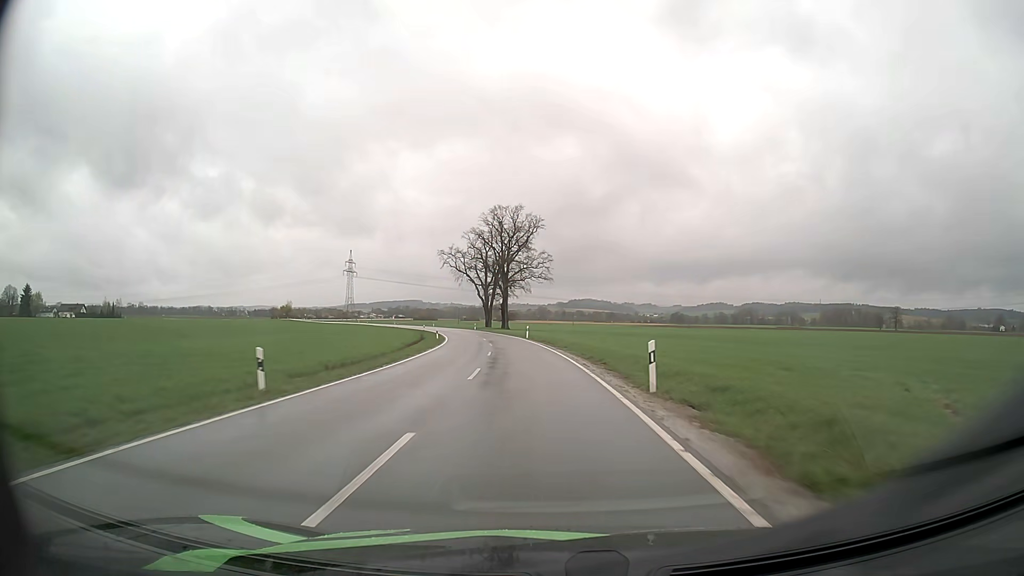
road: tertiary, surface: asphalt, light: Day
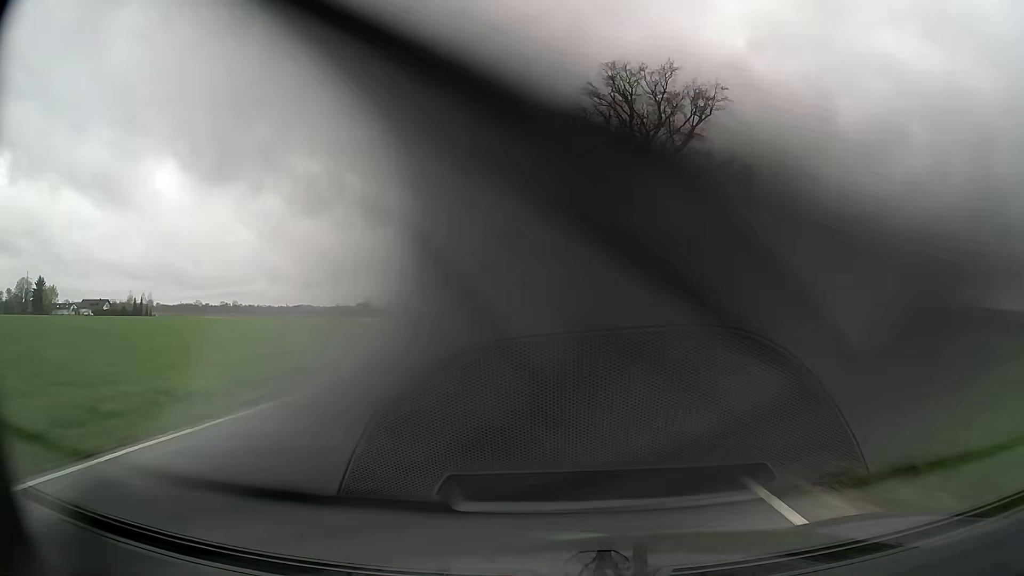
(-5.7, +66.5) m; -10°
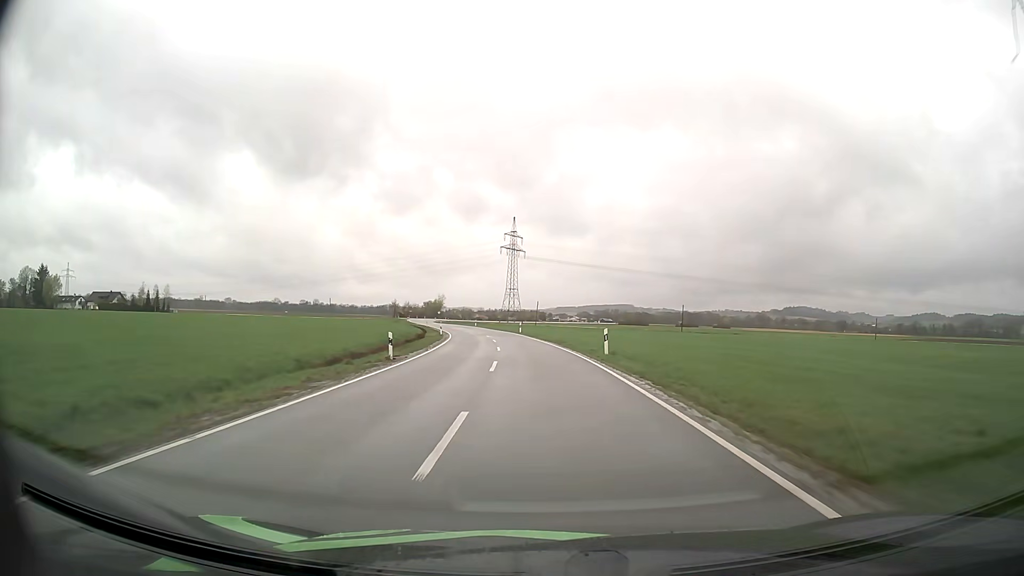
(-3.8, +53.2) m; -8°
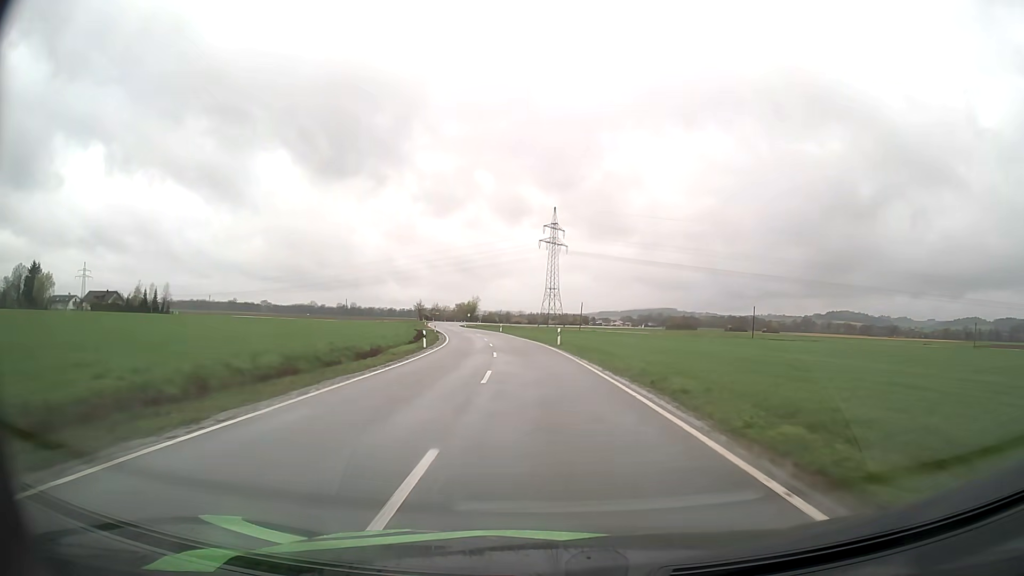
(-0.9, +27.1) m; -4°
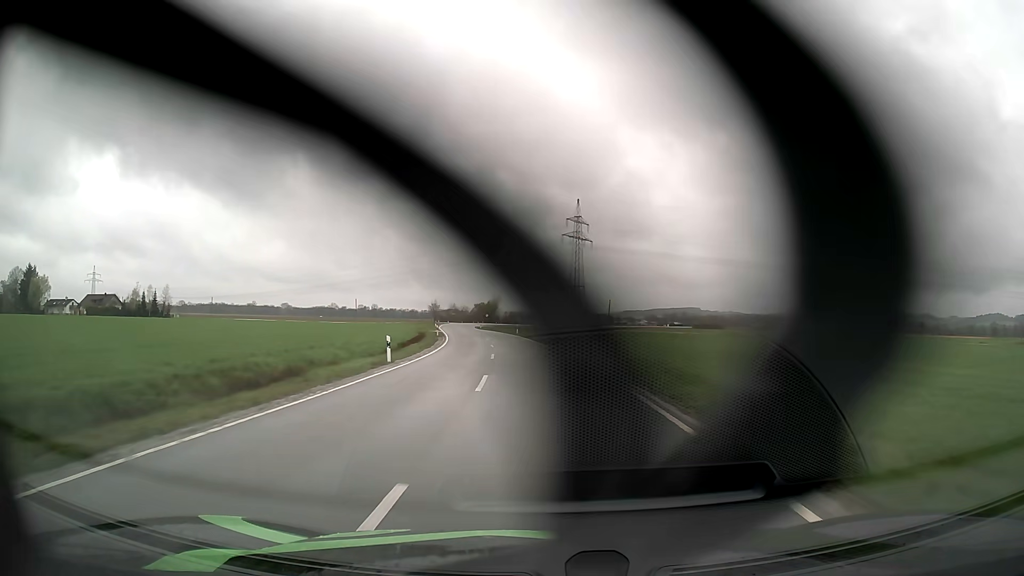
(-0.2, +13.7) m; -2°
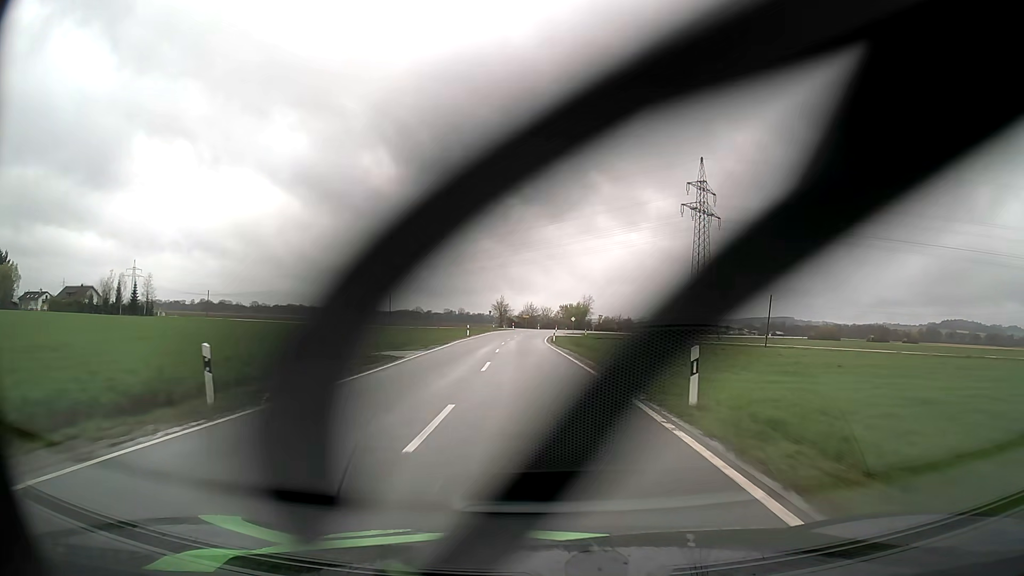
(-3.8, +55.5) m; -8°
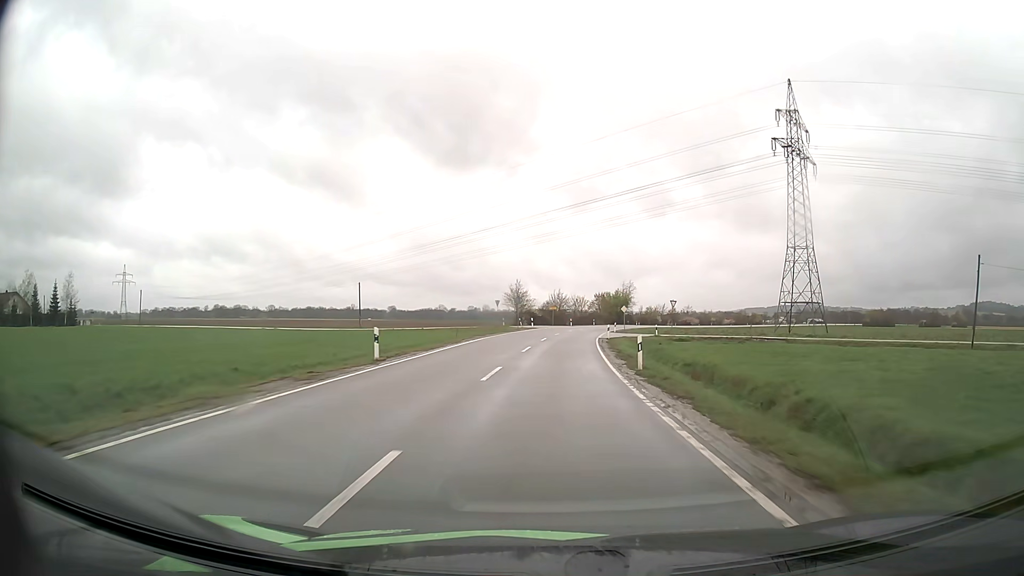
(-1.3, +40.9) m; -2°
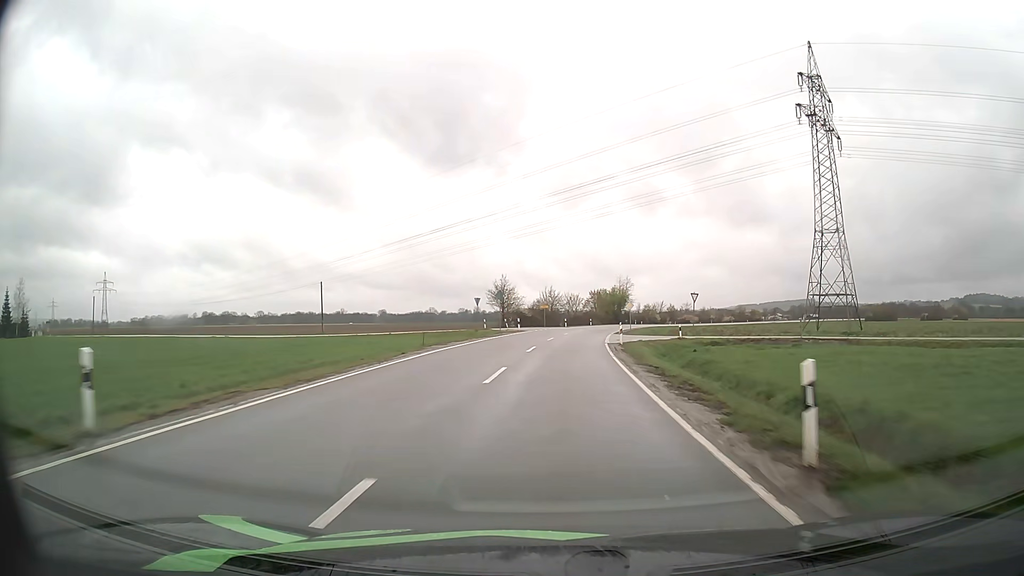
(+0.1, +13.3) m; +1°
(0, +10) (0, +20) (+1, +30) (+1, +40) (+2, +50) (+4, +60) (+5, +70) (+7, +80) (+8, +89) (+10, +99) m
